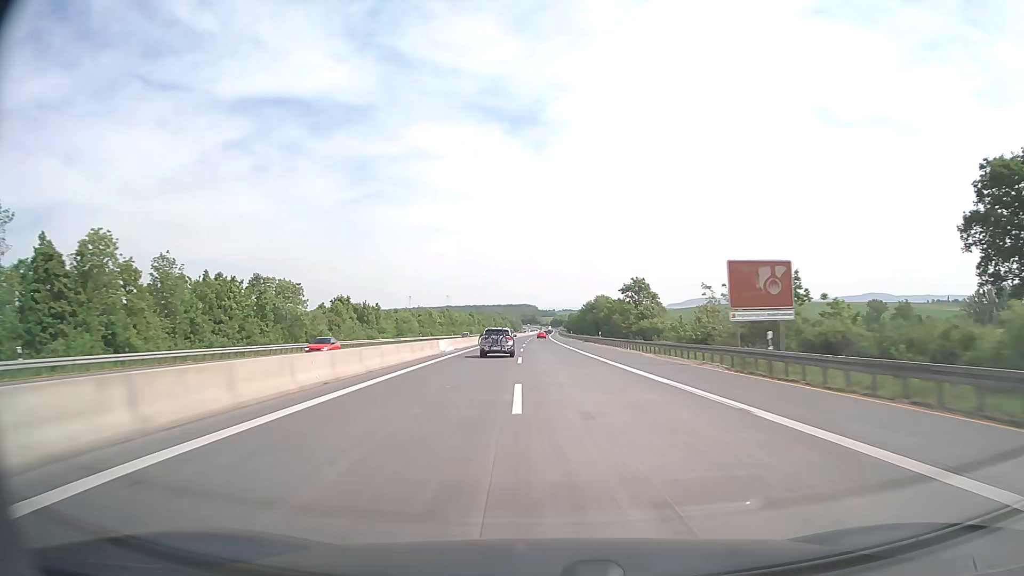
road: motorway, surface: asphalt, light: Day
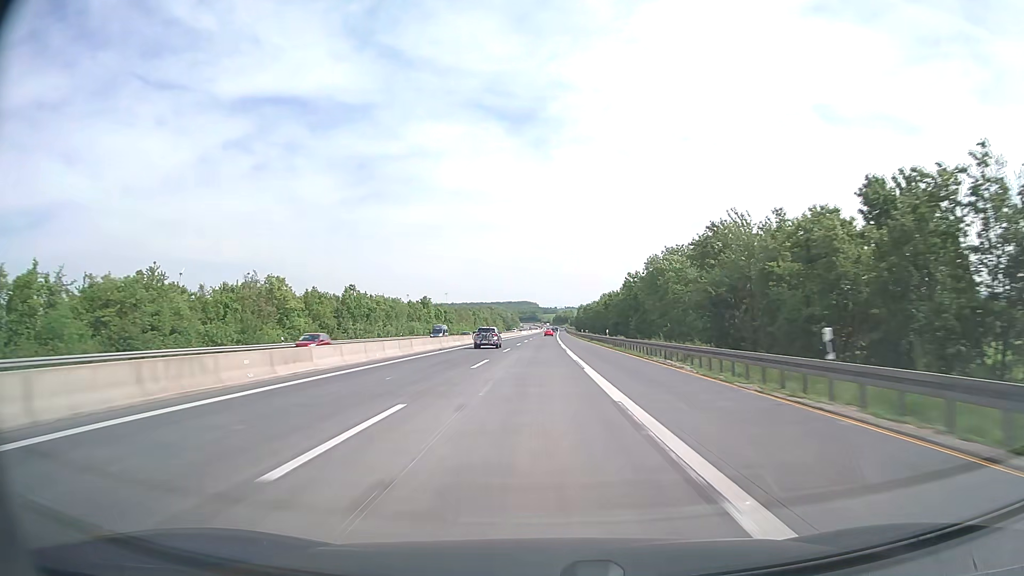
(-0.1, +111.9) m; 0°
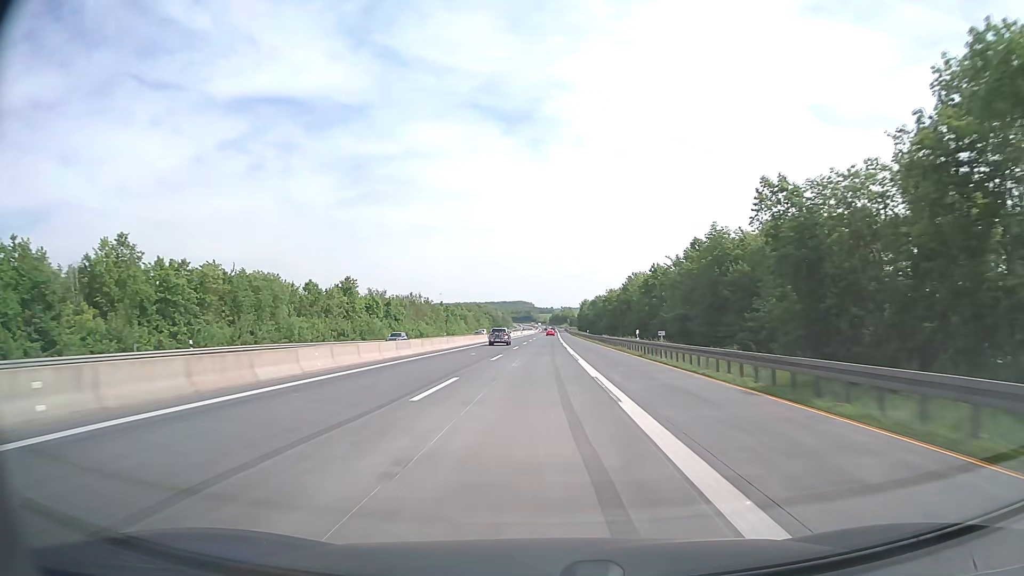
(+0.2, +64.2) m; 0°
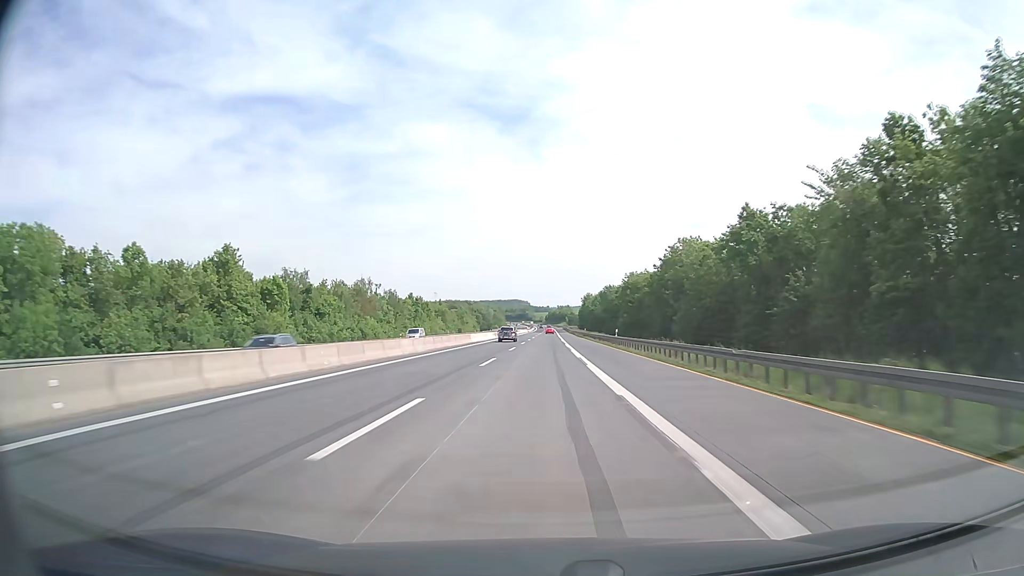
(+0.1, +41.5) m; 0°
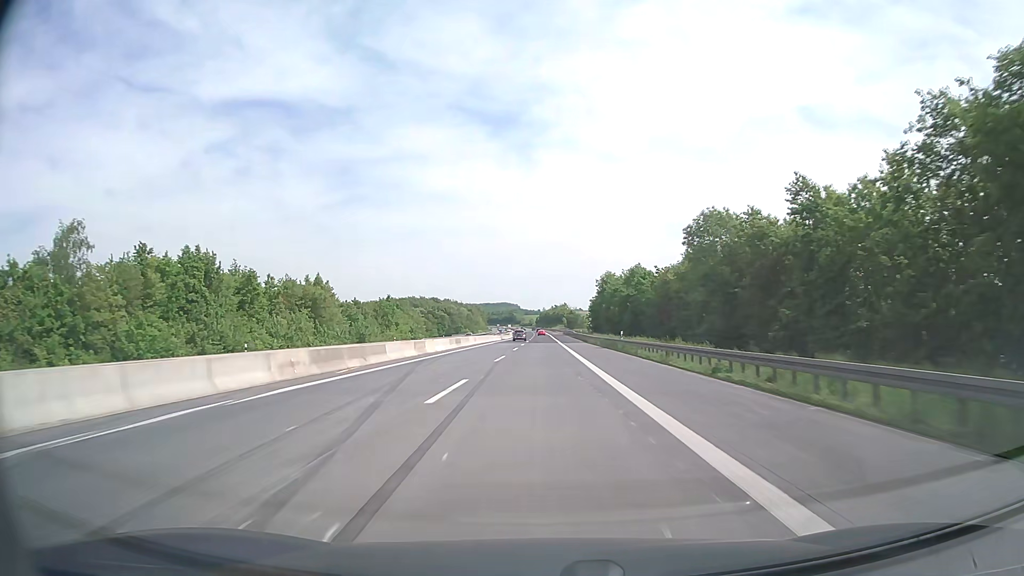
(+0.7, +101.2) m; +1°
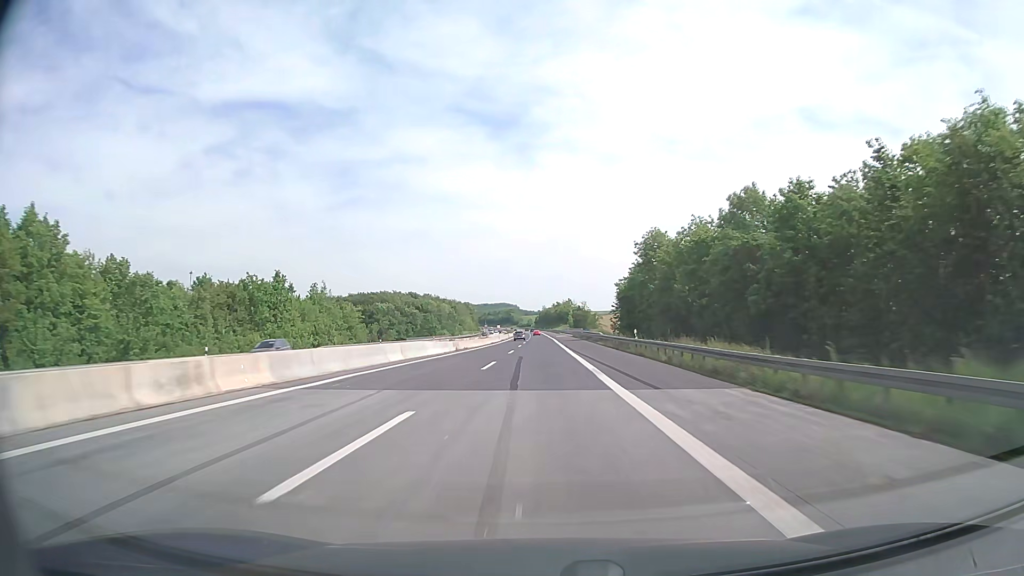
(0.0, +60.0) m; 0°
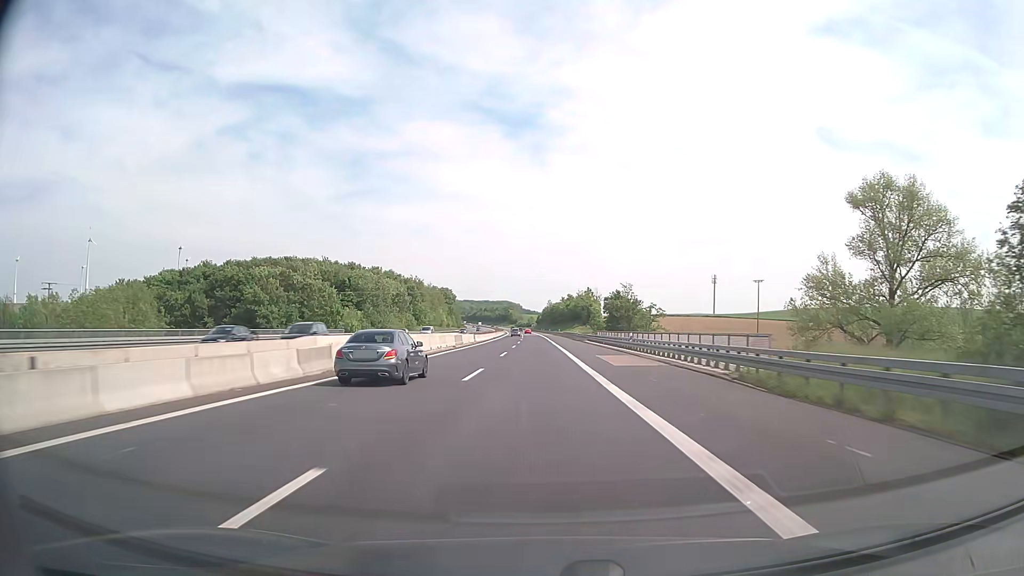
(-0.6, +99.3) m; 0°
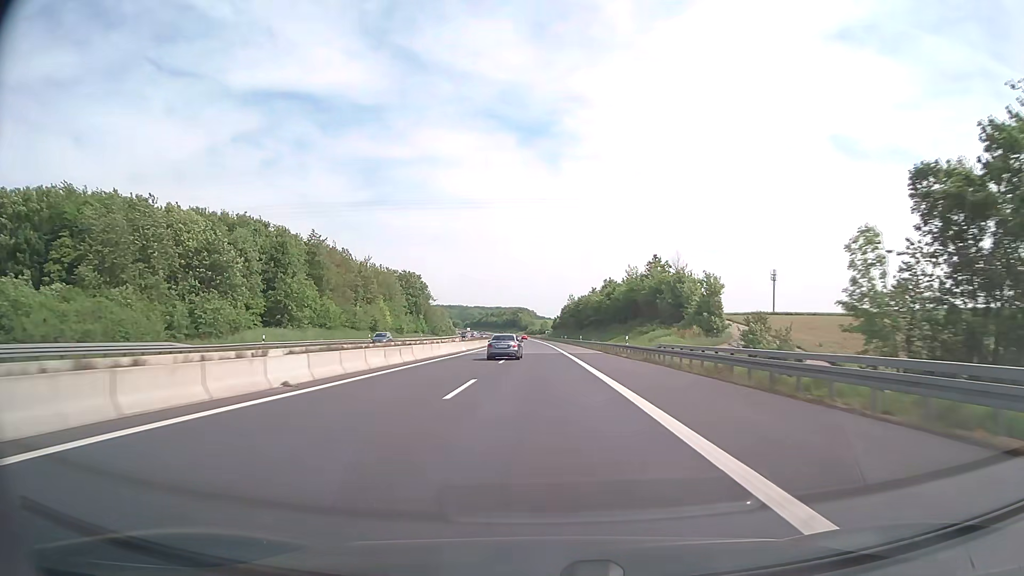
(-1.1, +99.0) m; -1°
(0, +10) (0, +20) (0, +30) (0, +40) (0, +50) (0, +60) (0, +70) (-1, +80) (-1, +90) (-1, +100) m
